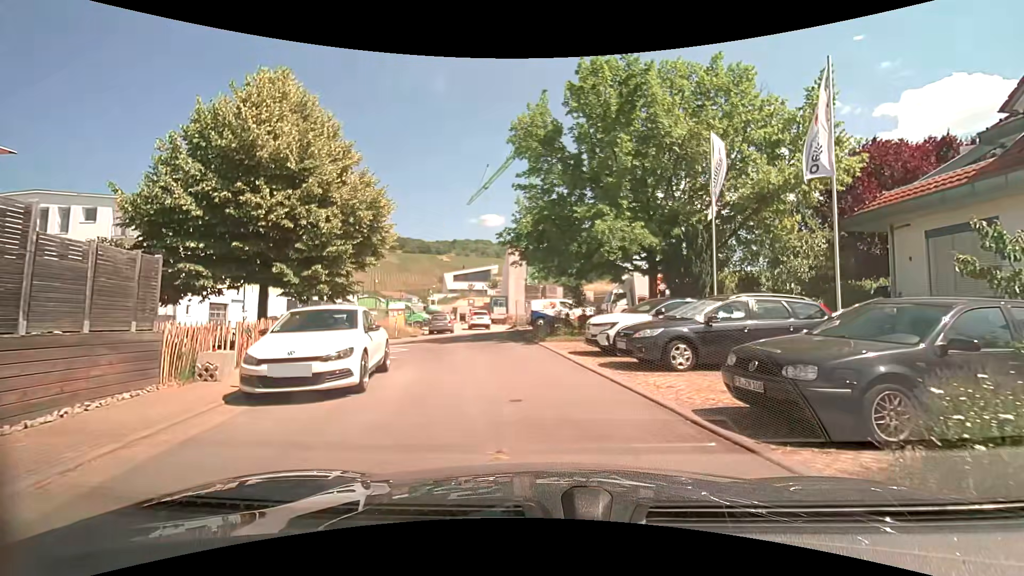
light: Day
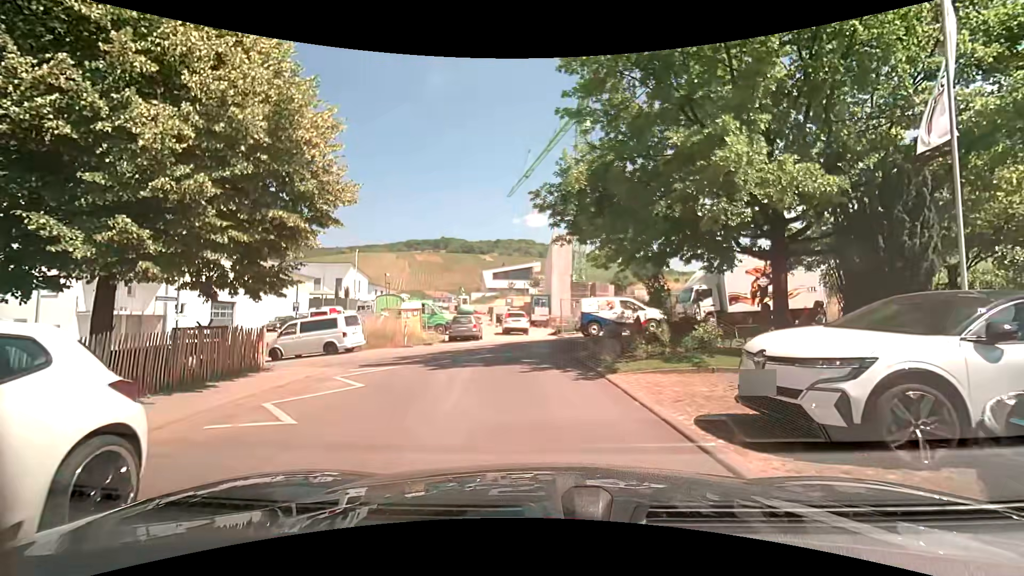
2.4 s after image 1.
(-0.1, +7.9) m; -4°
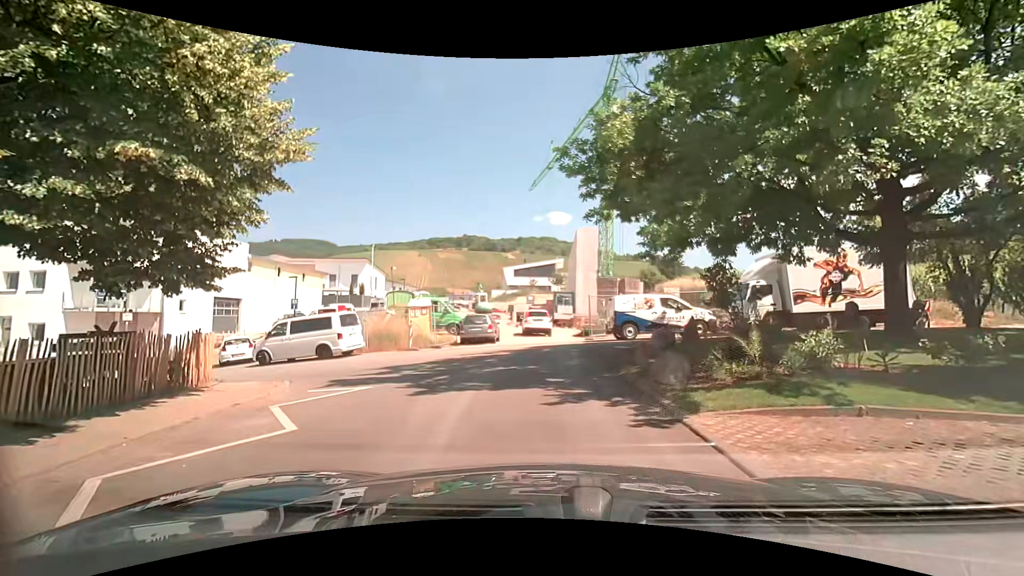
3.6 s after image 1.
(-0.1, +3.4) m; -1°
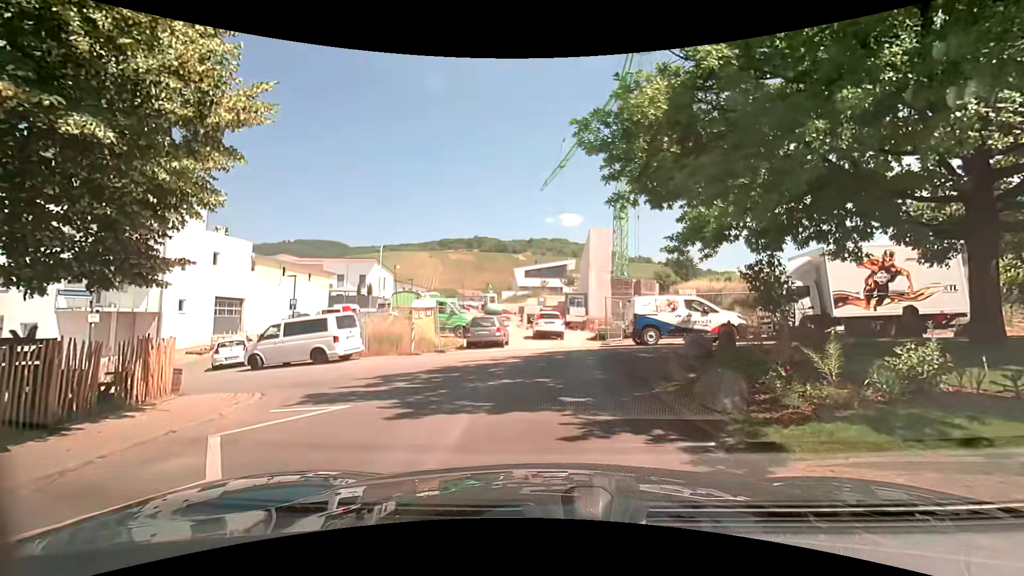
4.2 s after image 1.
(0.0, +1.7) m; -2°
